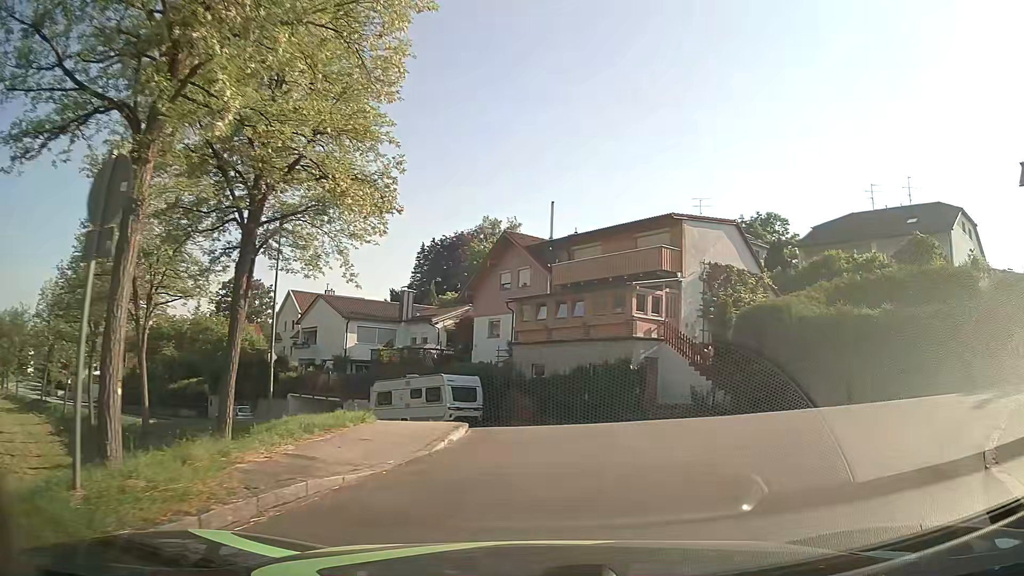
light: Day
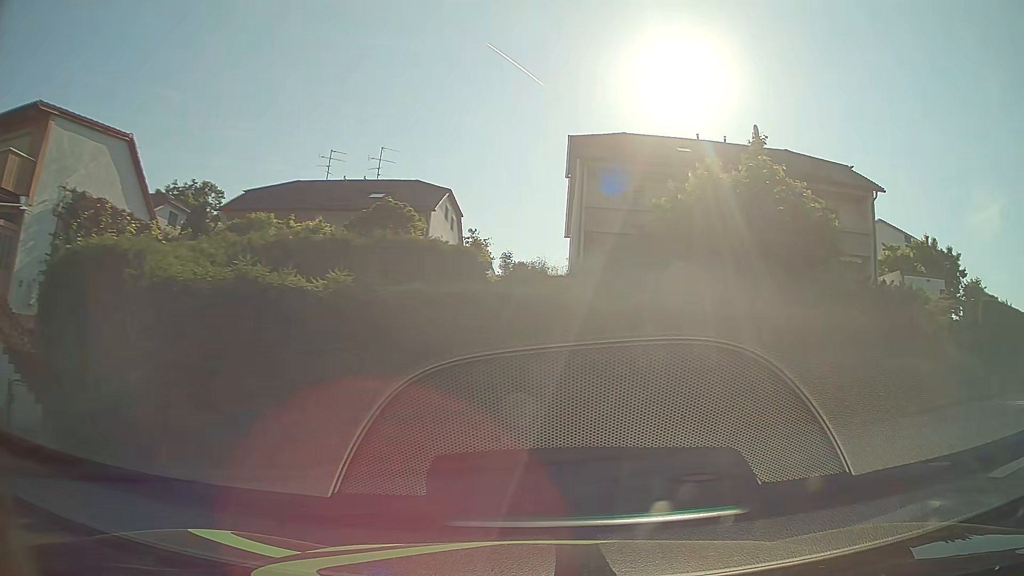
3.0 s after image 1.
(+4.3, +10.7) m; +52°
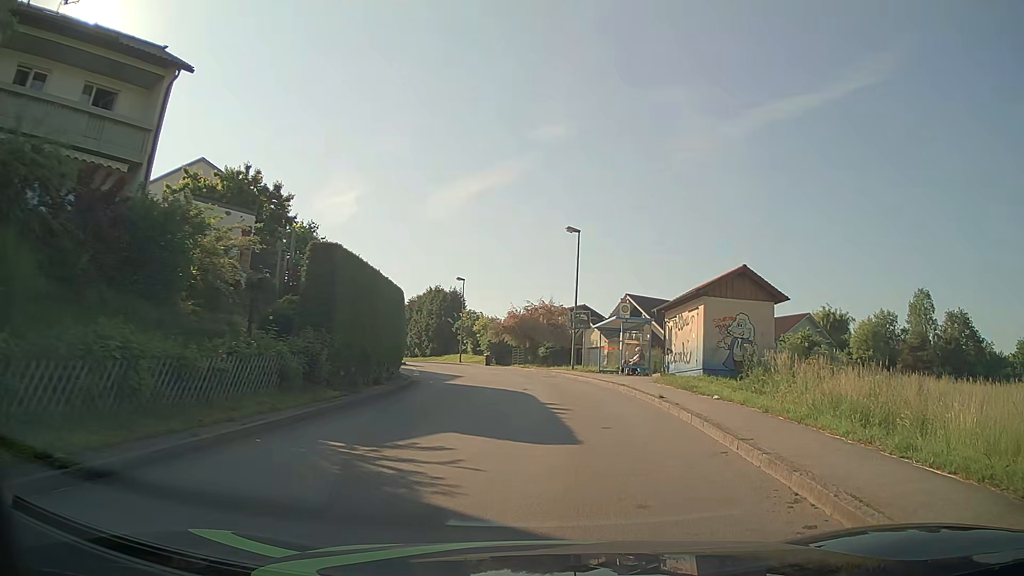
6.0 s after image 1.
(+6.0, +10.0) m; +58°
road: unclassified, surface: asphalt
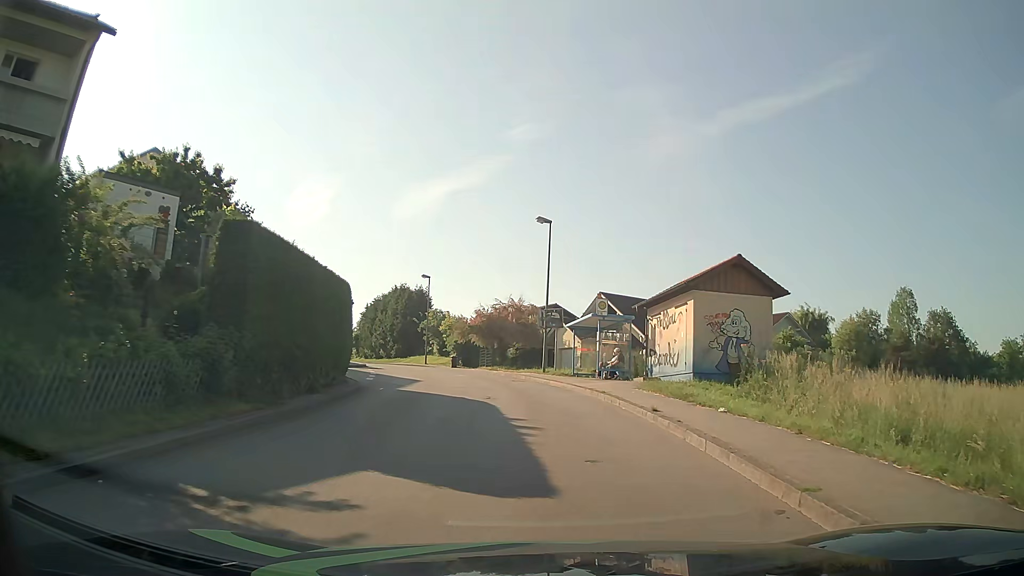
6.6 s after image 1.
(+0.1, +3.2) m; +3°
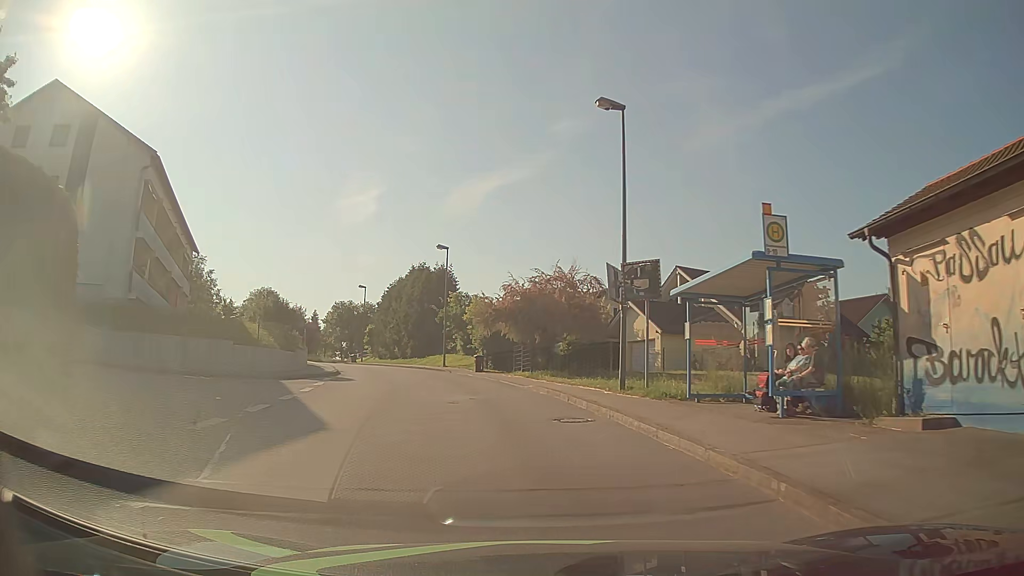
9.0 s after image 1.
(-0.5, +16.6) m; -6°
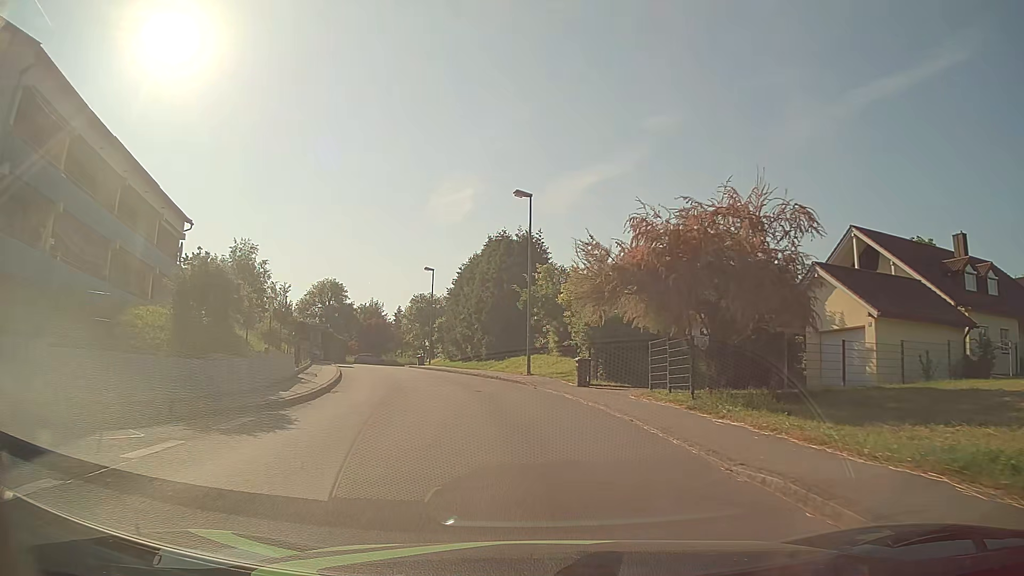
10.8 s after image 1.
(-1.1, +15.4) m; -7°
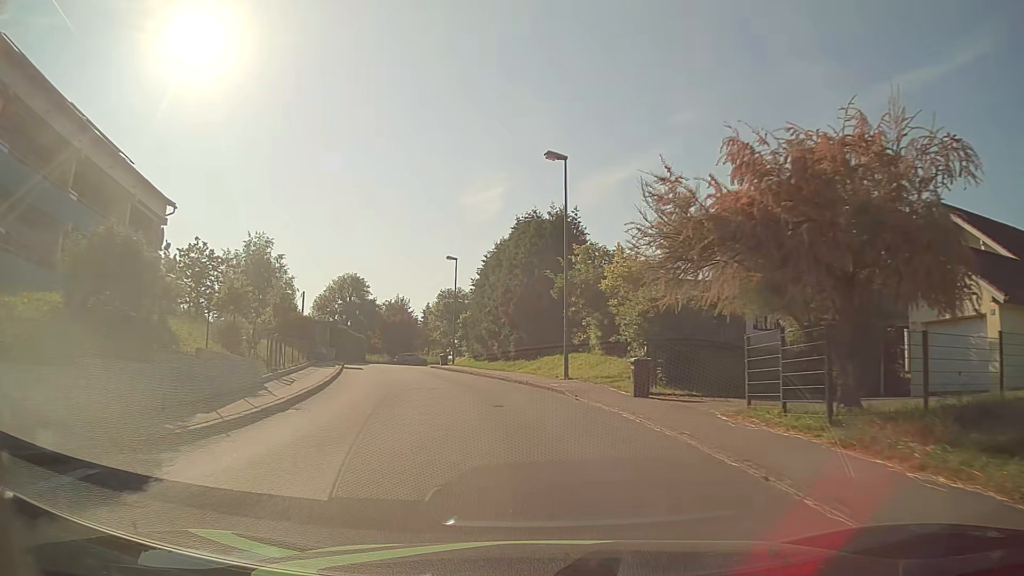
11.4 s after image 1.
(-0.2, +5.7) m; -3°
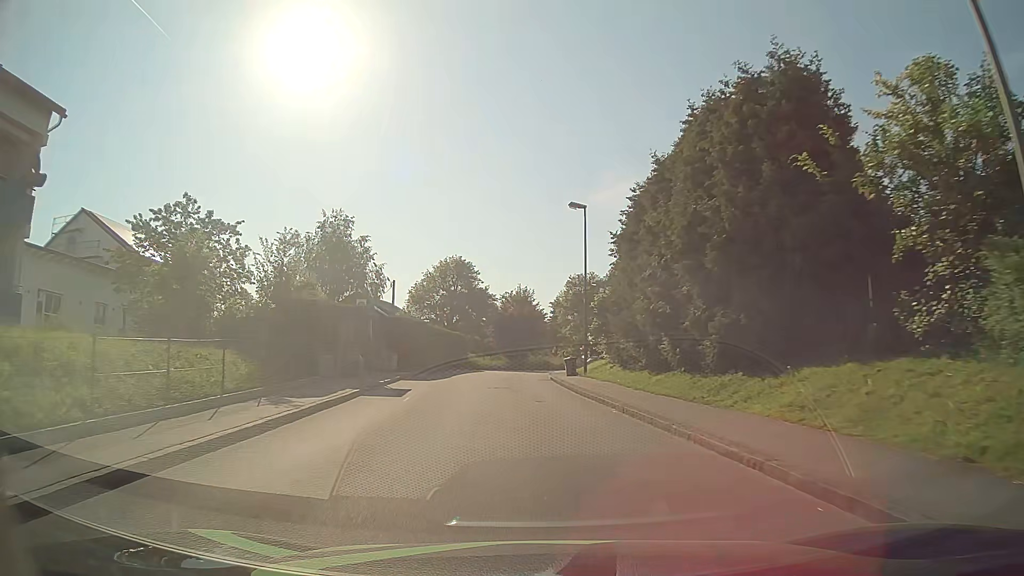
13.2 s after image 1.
(-1.9, +18.5) m; -12°
(0, +10) (-1, +20) (-2, +30) (-2, +40) (-1, +50) (+1, +60) (+4, +69) (+10, +77) (+17, +84) (+26, +89) m
